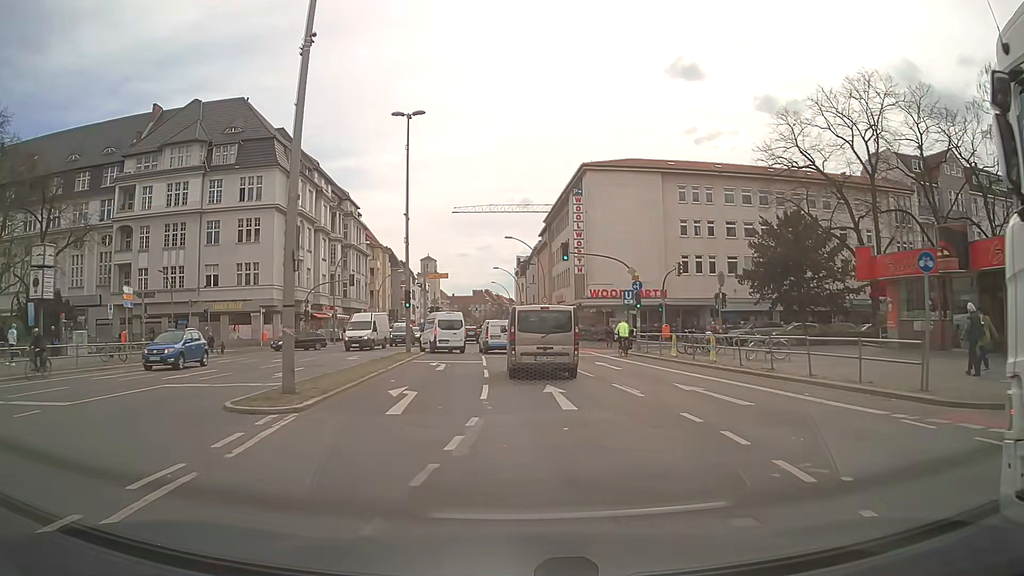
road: primary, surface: asphalt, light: Day
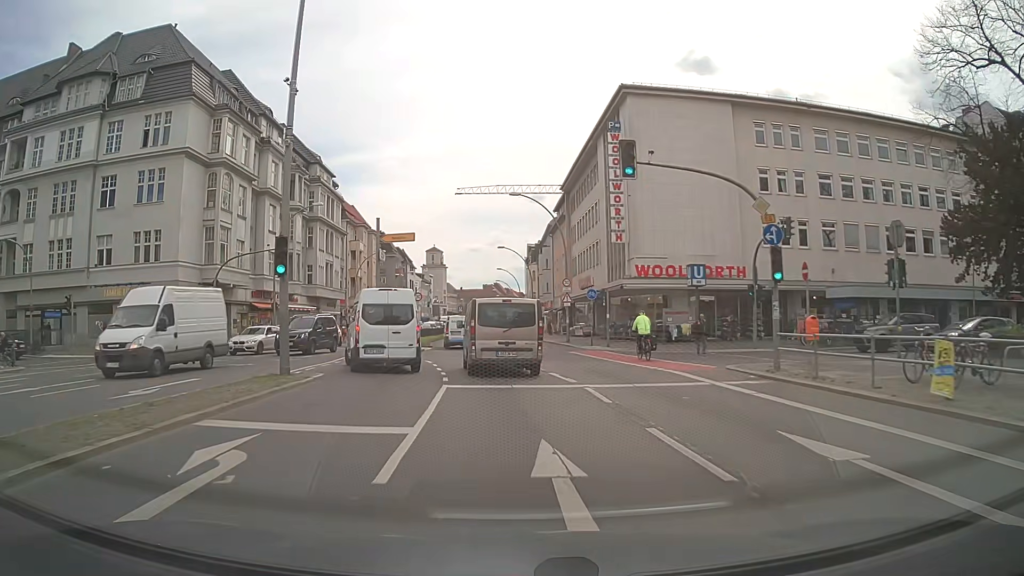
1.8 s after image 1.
(0.0, +19.7) m; -1°
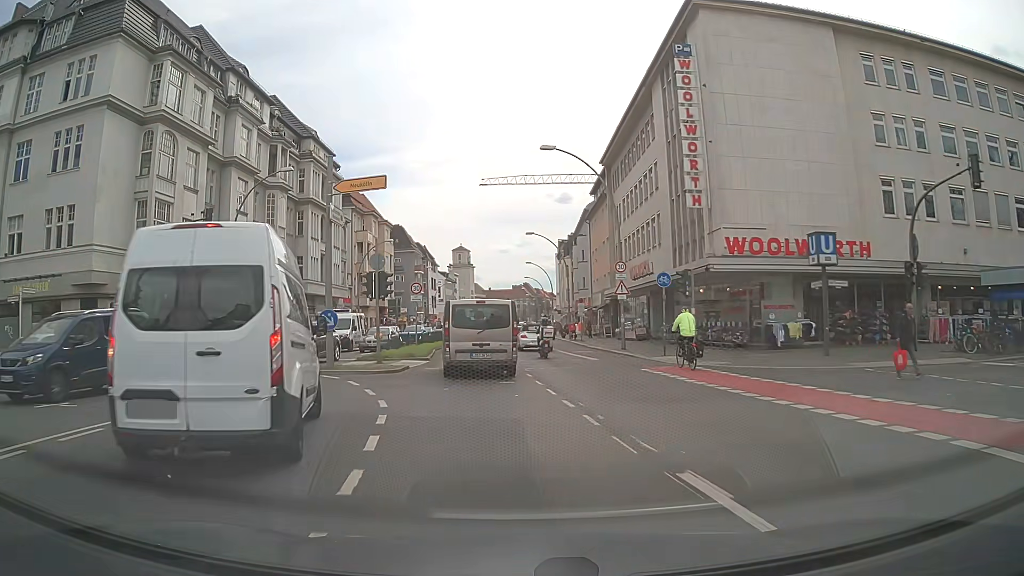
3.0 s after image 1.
(-0.3, +12.6) m; -3°
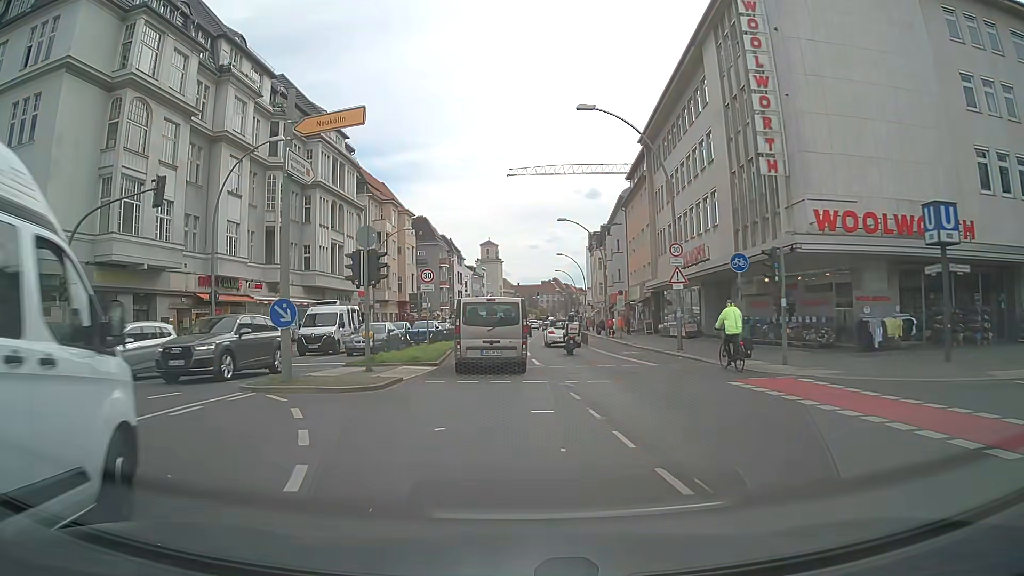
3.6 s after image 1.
(-0.1, +6.0) m; -2°
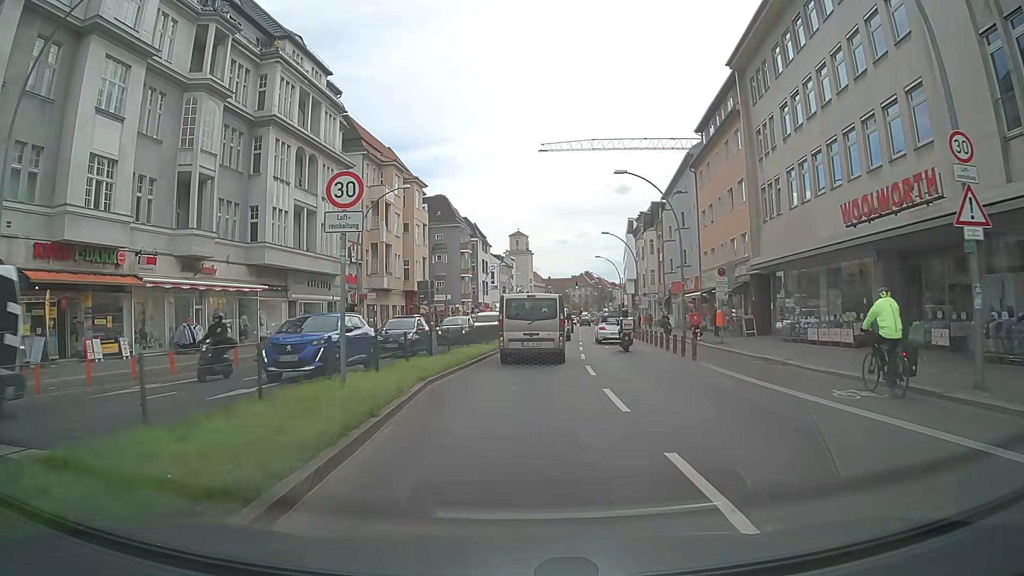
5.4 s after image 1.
(-0.7, +17.5) m; -2°
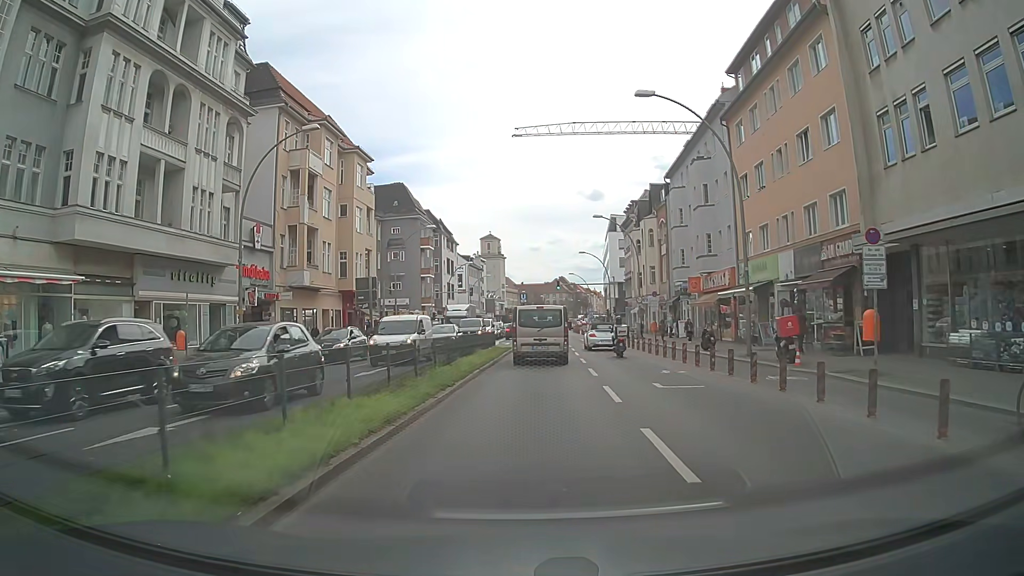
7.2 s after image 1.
(+0.1, +15.9) m; +1°
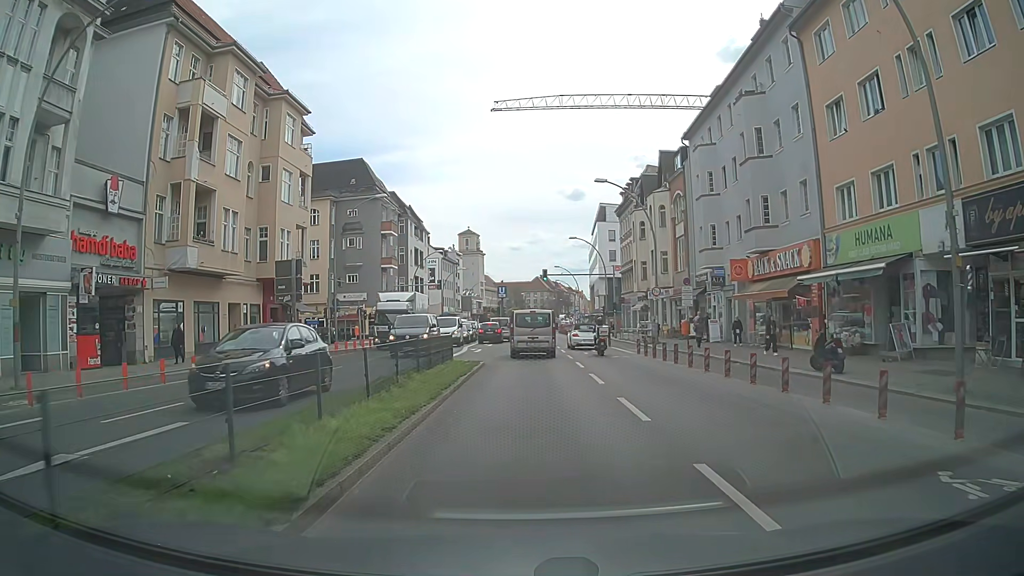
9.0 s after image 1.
(+0.2, +14.2) m; +2°
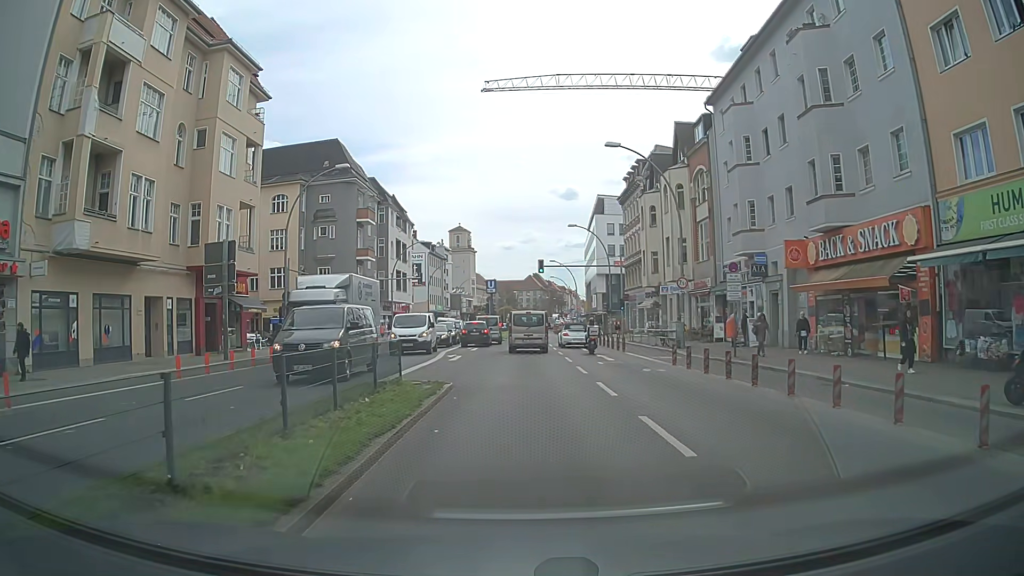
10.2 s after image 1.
(+0.1, +8.6) m; 0°
(0, +10) (0, +20) (+1, +30) (+1, +40) (+1, +50) (+1, +60) (+1, +70) (+1, +80) (+1, +90) (+2, +100) m
